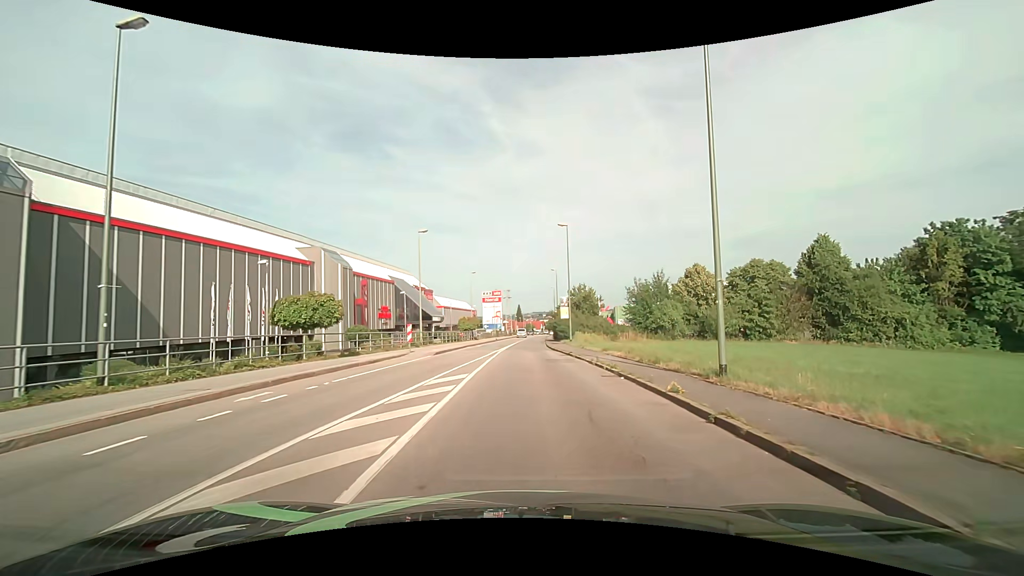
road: tertiary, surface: asphalt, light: Day
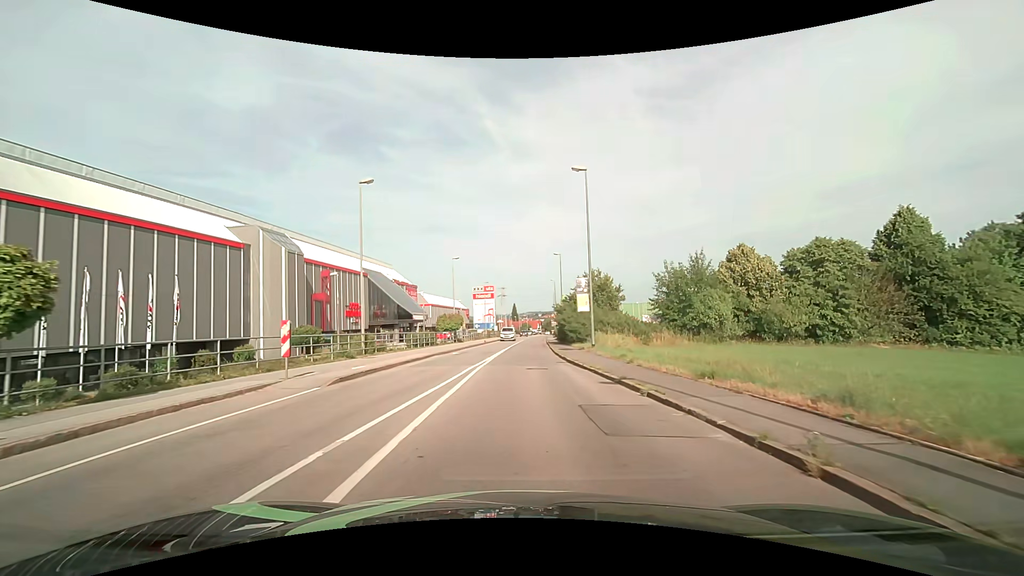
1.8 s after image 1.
(+0.1, +14.8) m; 0°
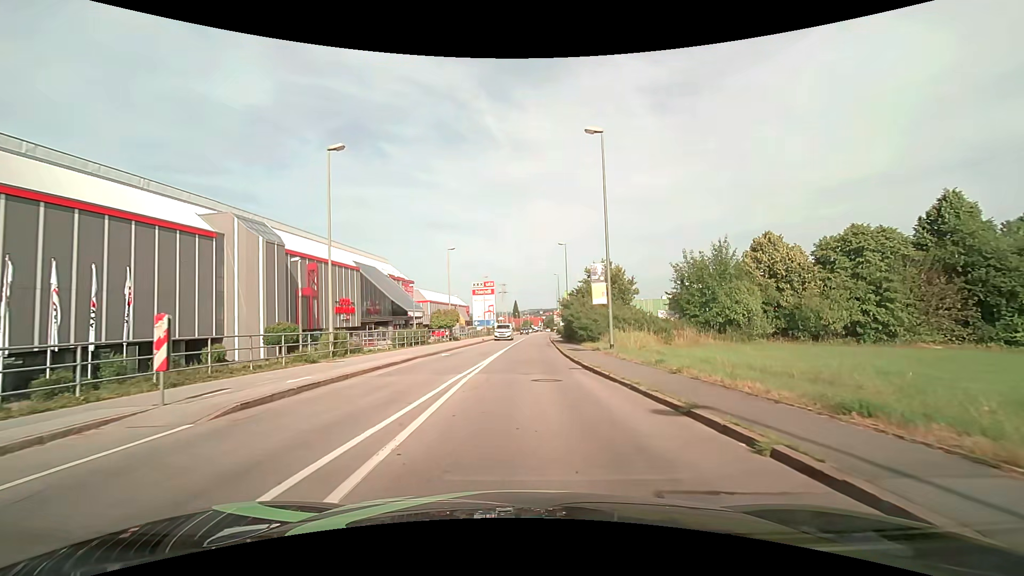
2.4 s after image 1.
(0.0, +4.9) m; 0°
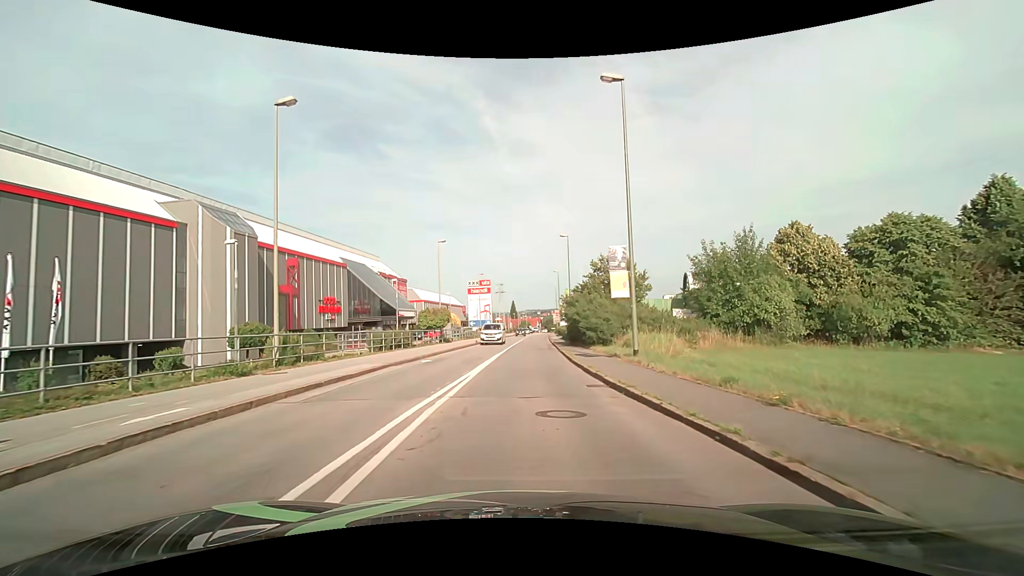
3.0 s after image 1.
(0.0, +4.9) m; 0°
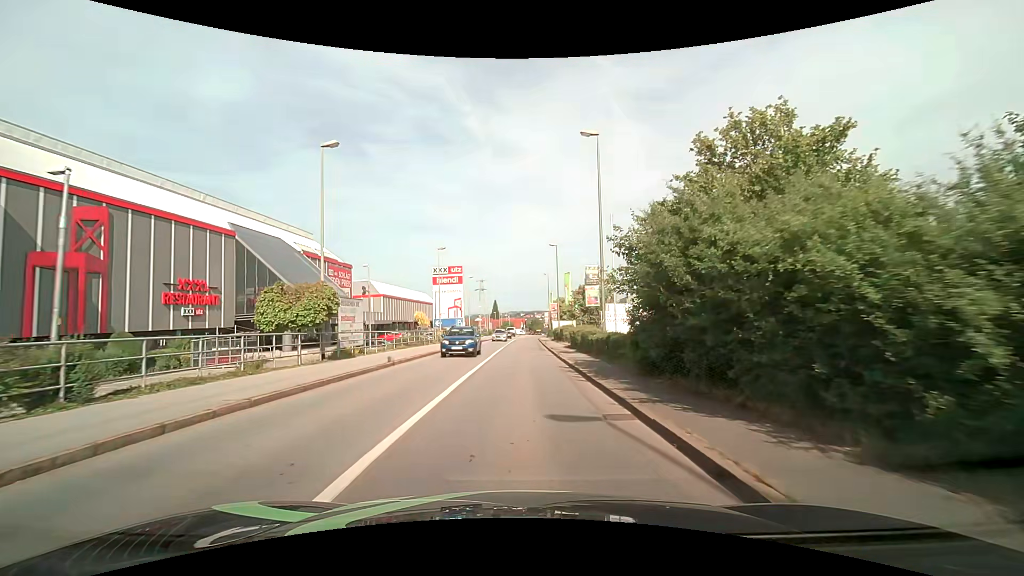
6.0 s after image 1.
(+0.4, +25.8) m; +2°
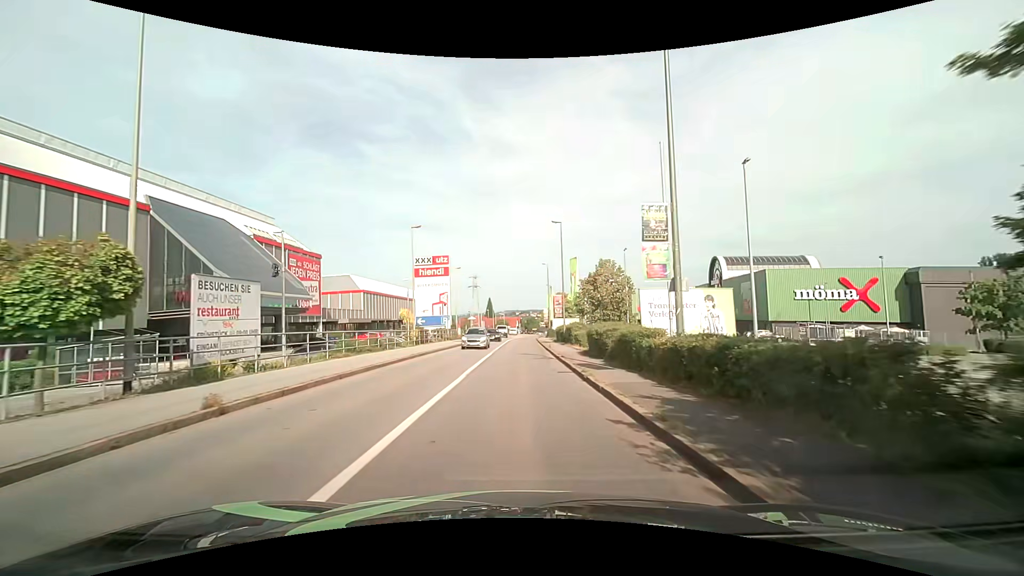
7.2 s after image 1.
(0.0, +10.8) m; +1°
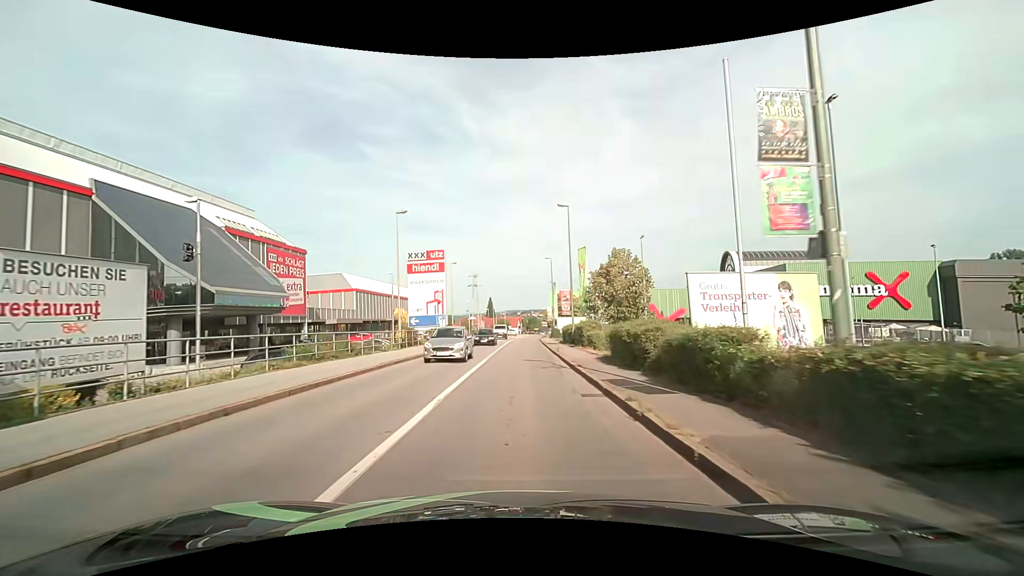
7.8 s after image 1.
(0.0, +5.5) m; 0°
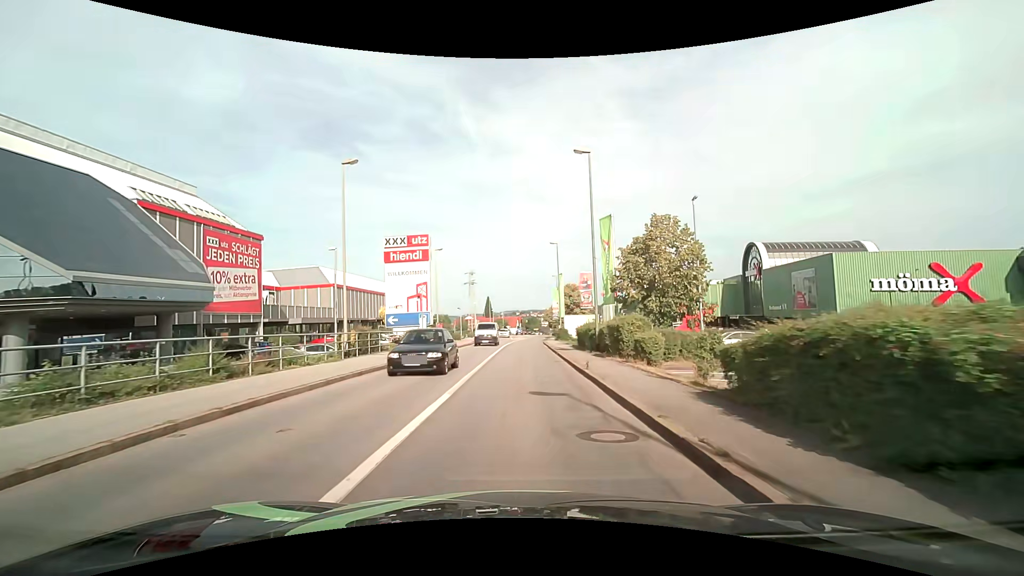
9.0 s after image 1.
(0.0, +11.1) m; -1°
(0, +10) (0, +20) (+1, +30) (+1, +40) (+1, +50) (+2, +60) (+3, +70) (+4, +80) (+5, +90) (+5, +100) m
